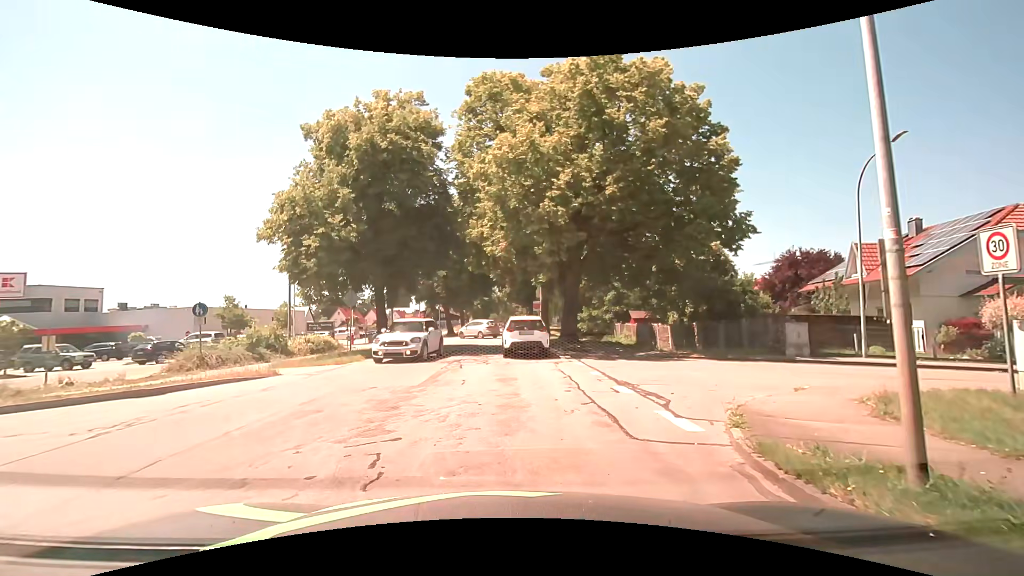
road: unclassified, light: Day
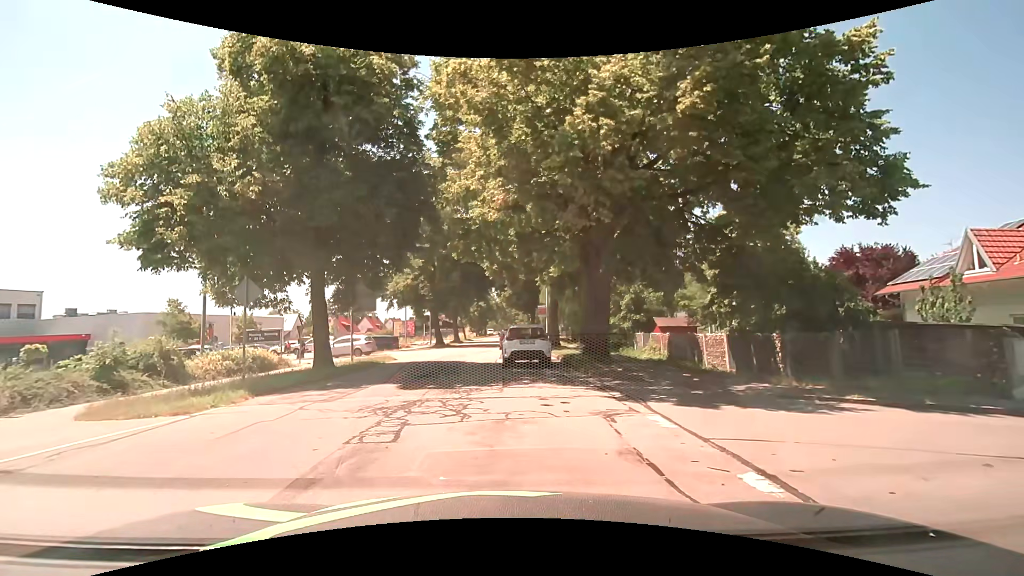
(0.0, +8.6) m; 0°
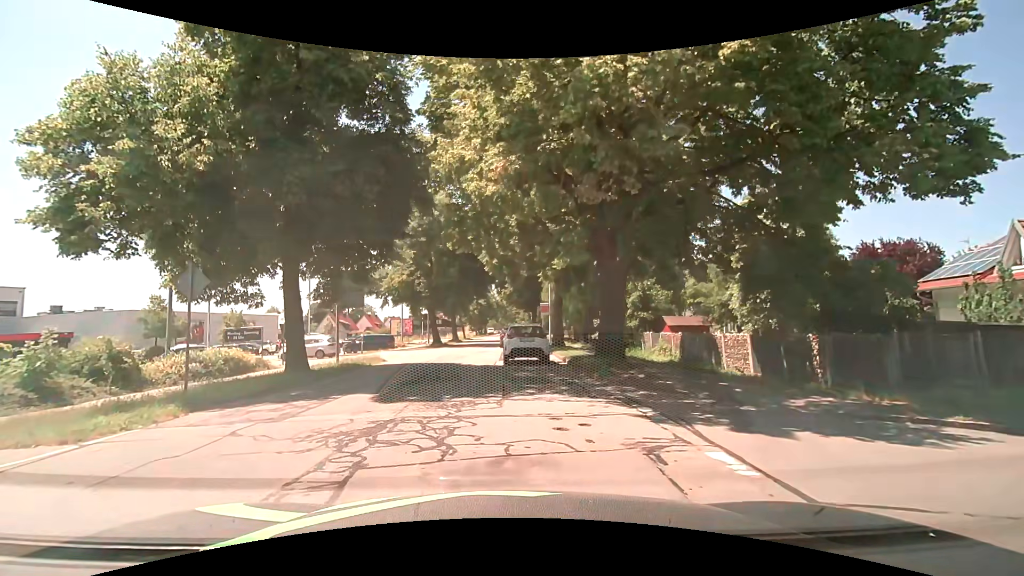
(0.0, +2.4) m; 0°
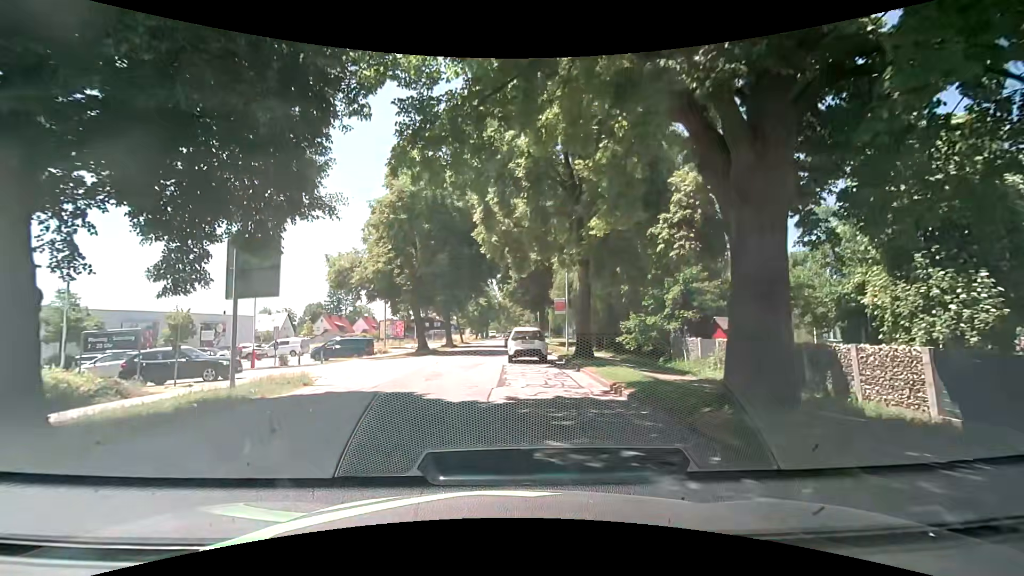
(+0.1, +9.3) m; 0°
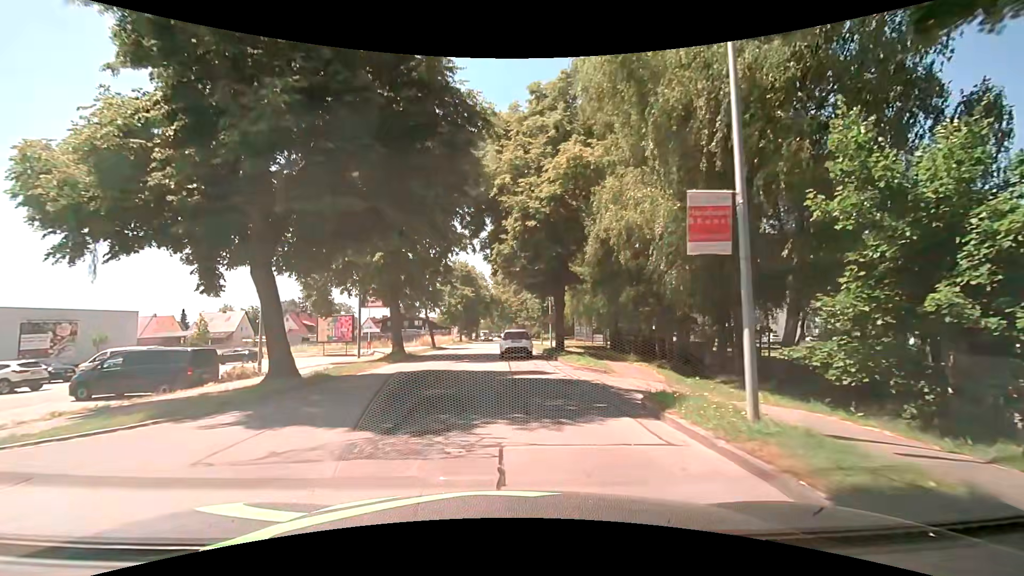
(+0.3, +22.8) m; 0°
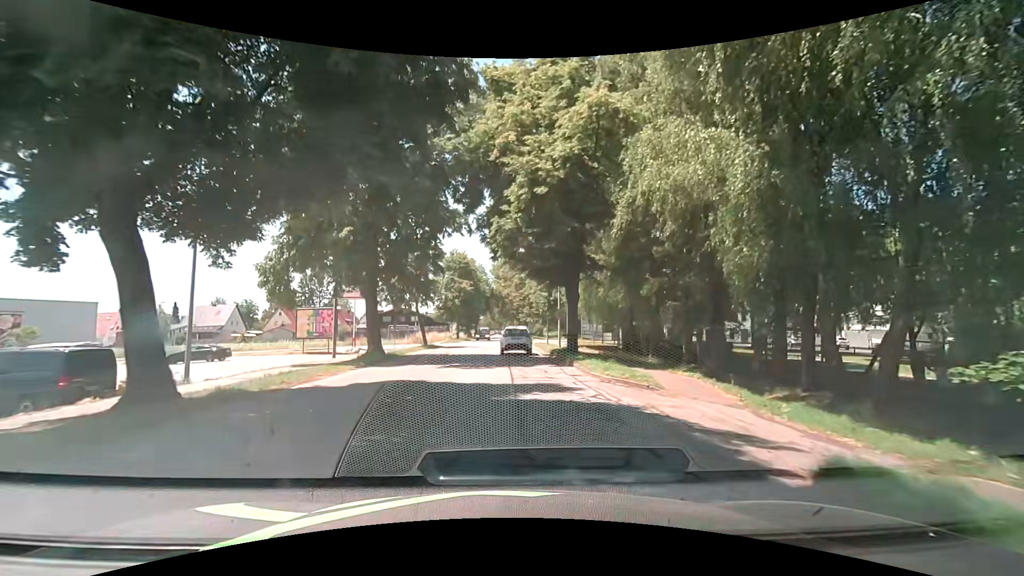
(0.0, +5.5) m; 0°
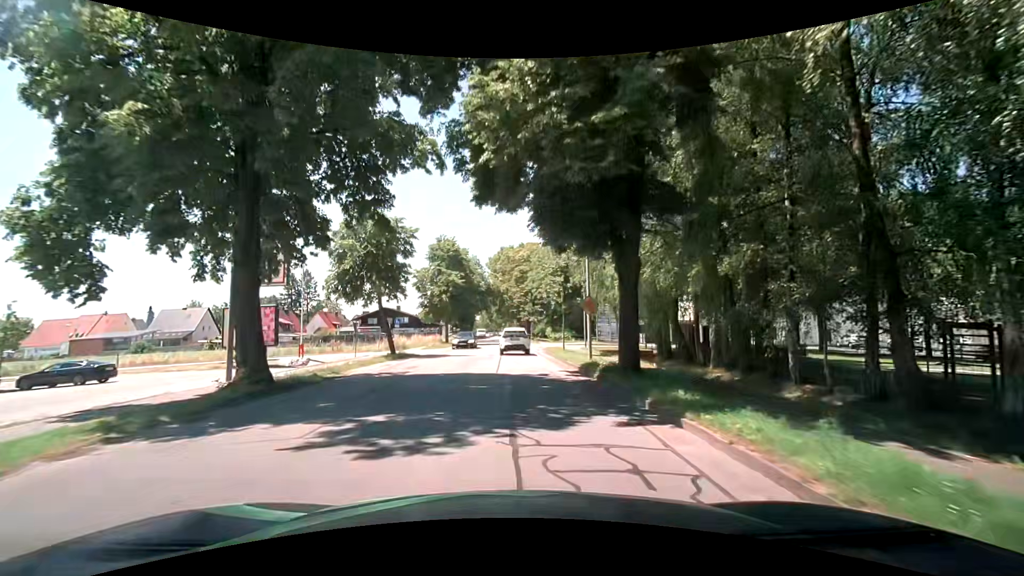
(+0.2, +12.0) m; +1°
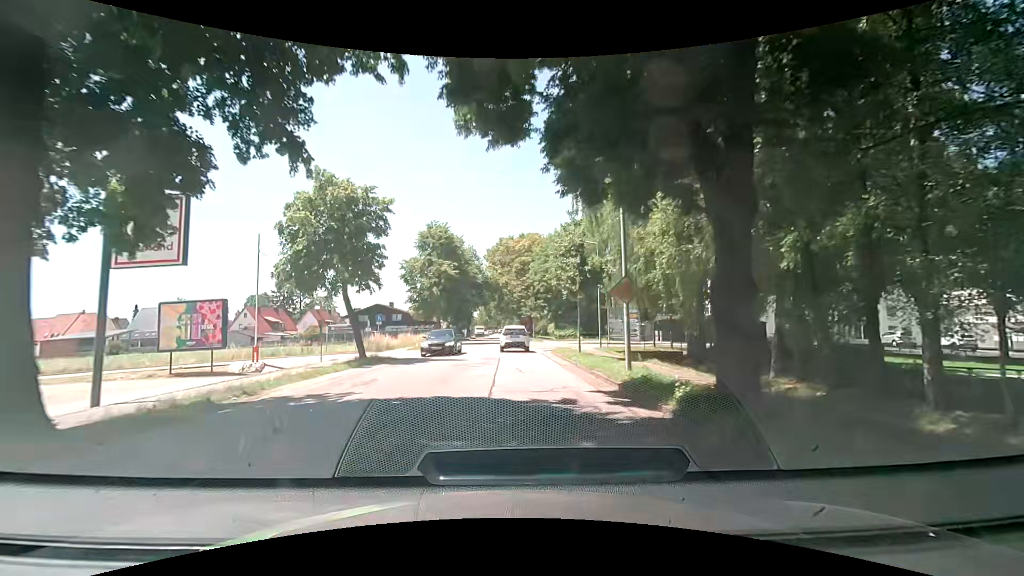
(0.0, +6.4) m; 0°
(0, +10) (0, +20) (0, +30) (0, +40) (0, +50) (0, +60) (0, +70) (0, +80) (0, +90) (0, +100) m
